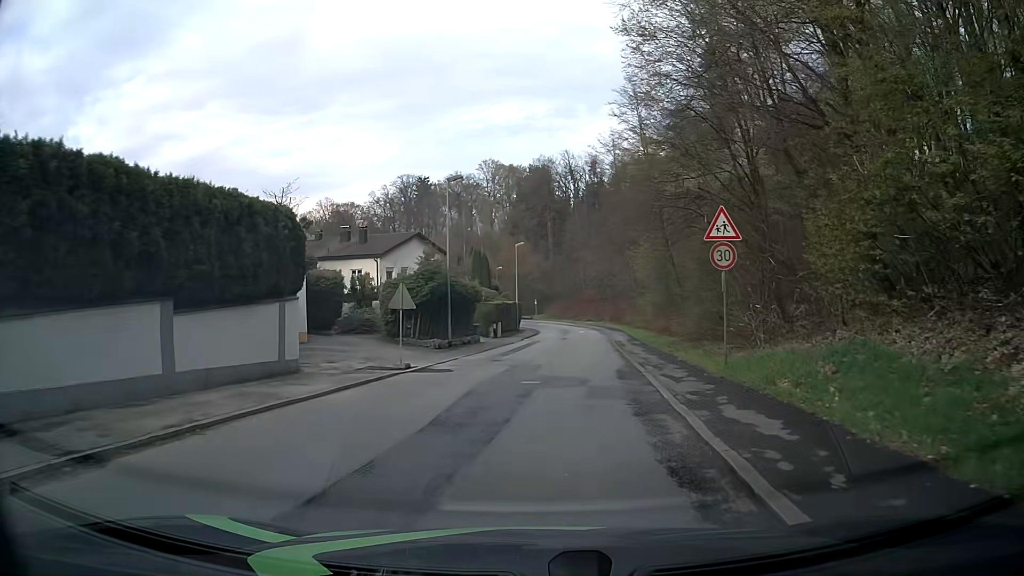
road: residential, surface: asphalt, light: Day
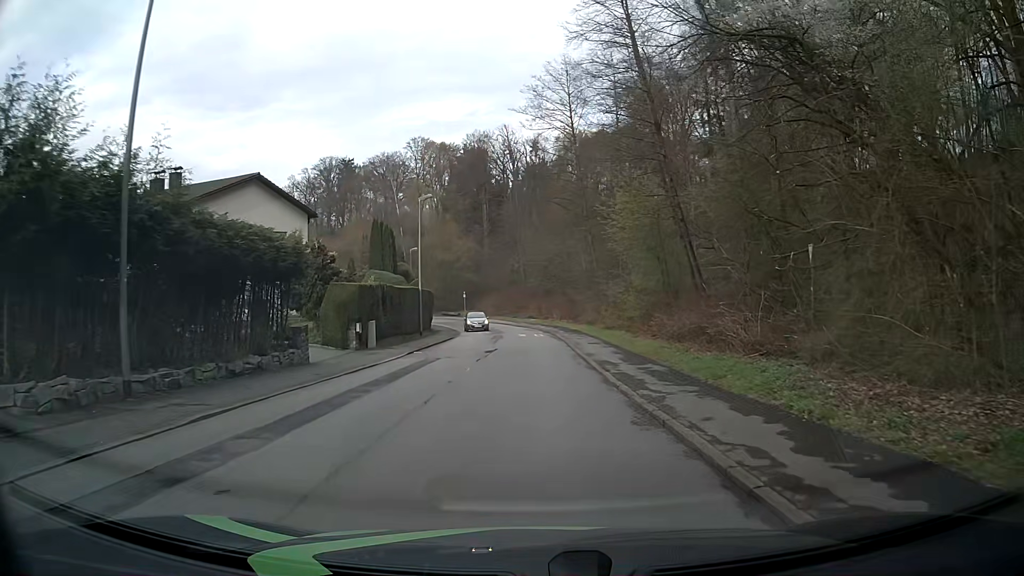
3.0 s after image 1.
(+1.2, +22.4) m; +5°
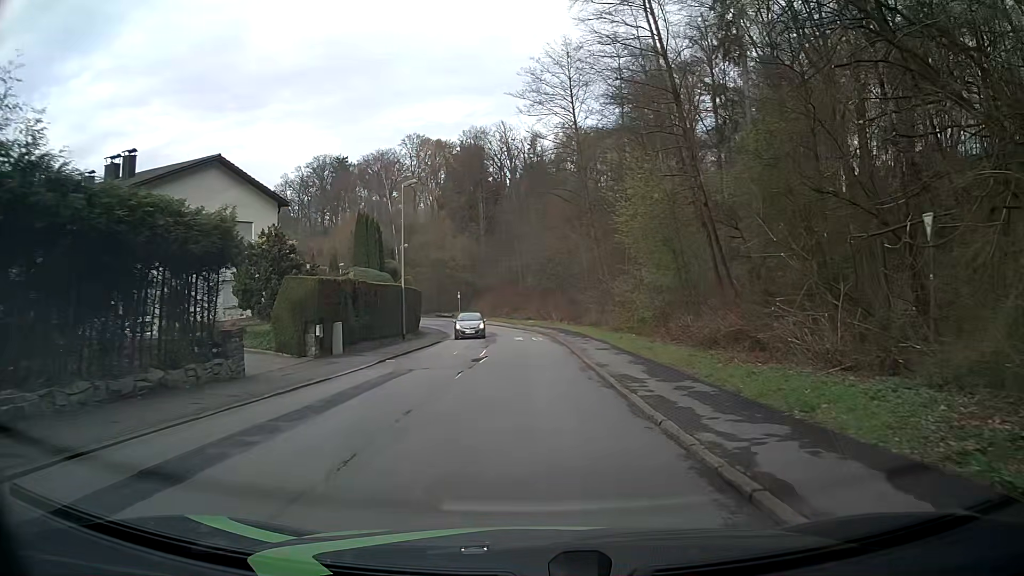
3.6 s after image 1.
(0.0, +4.5) m; 0°
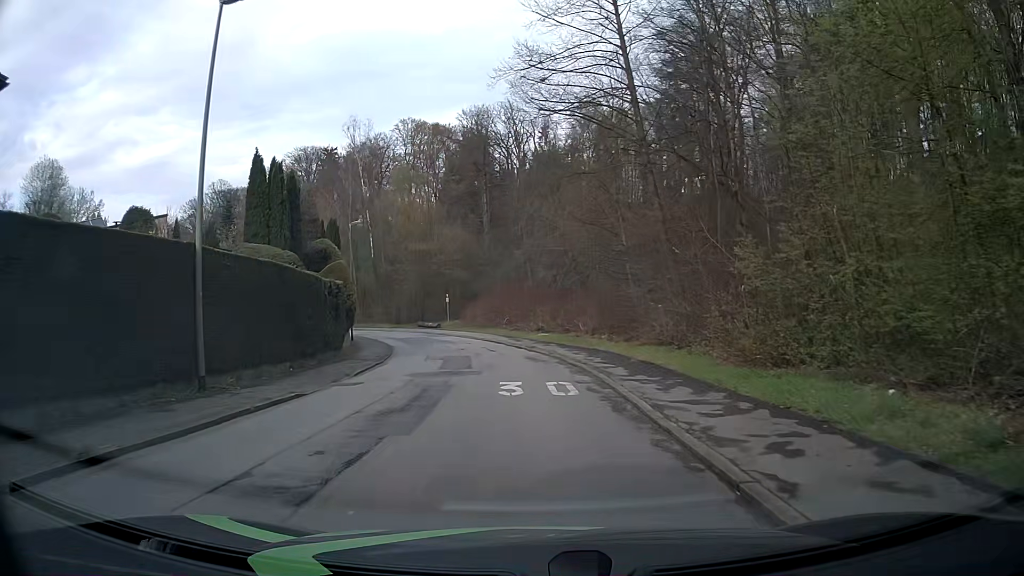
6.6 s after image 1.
(0.0, +22.5) m; 0°
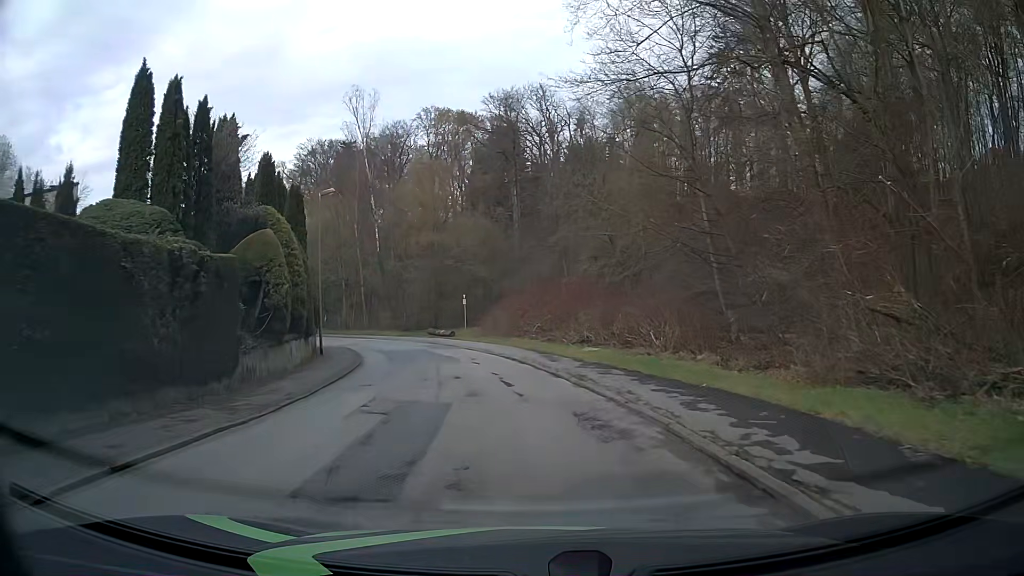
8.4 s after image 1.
(-0.5, +13.4) m; -4°
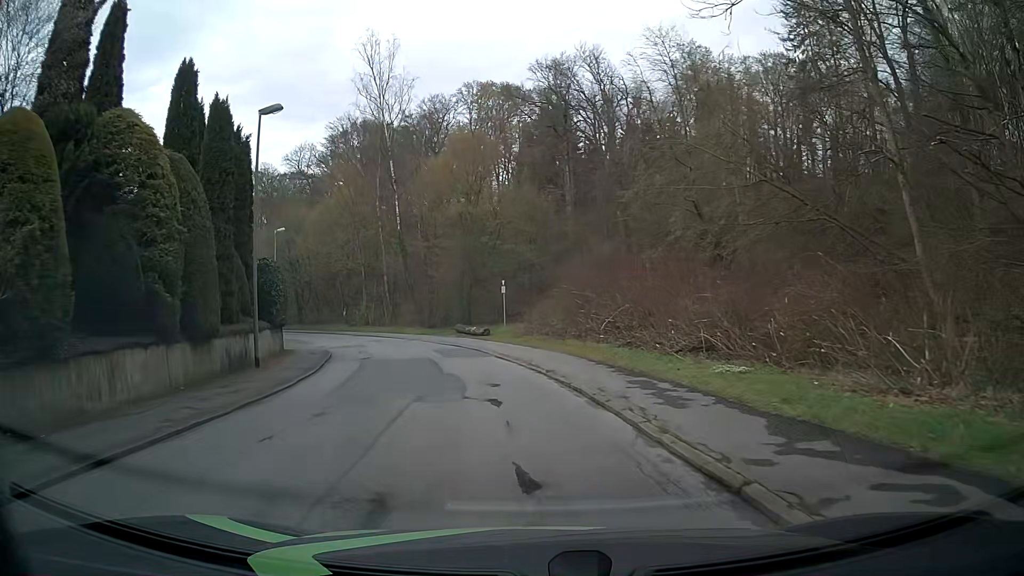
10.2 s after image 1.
(-0.4, +13.4) m; -4°
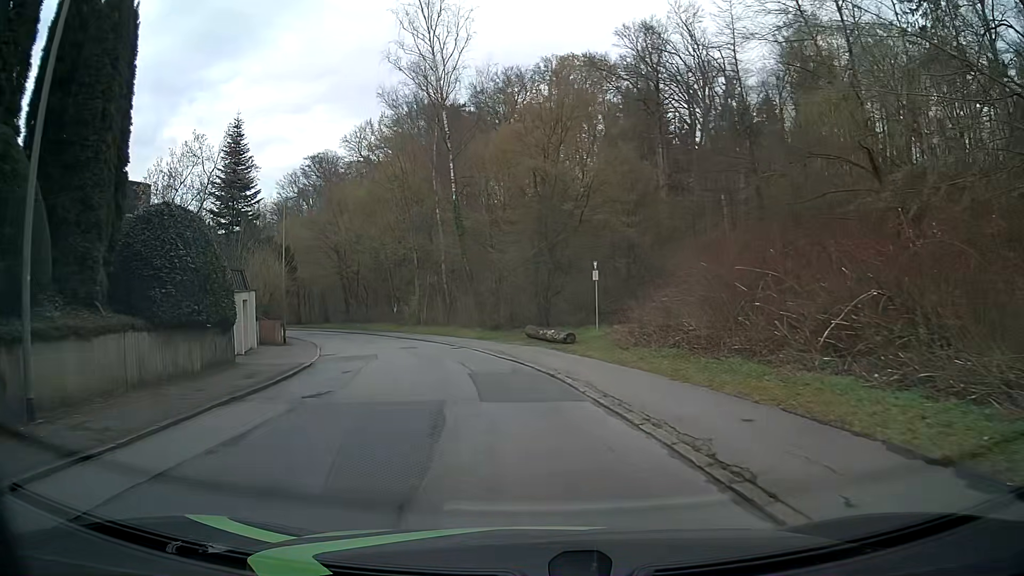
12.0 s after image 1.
(-0.8, +13.3) m; -7°
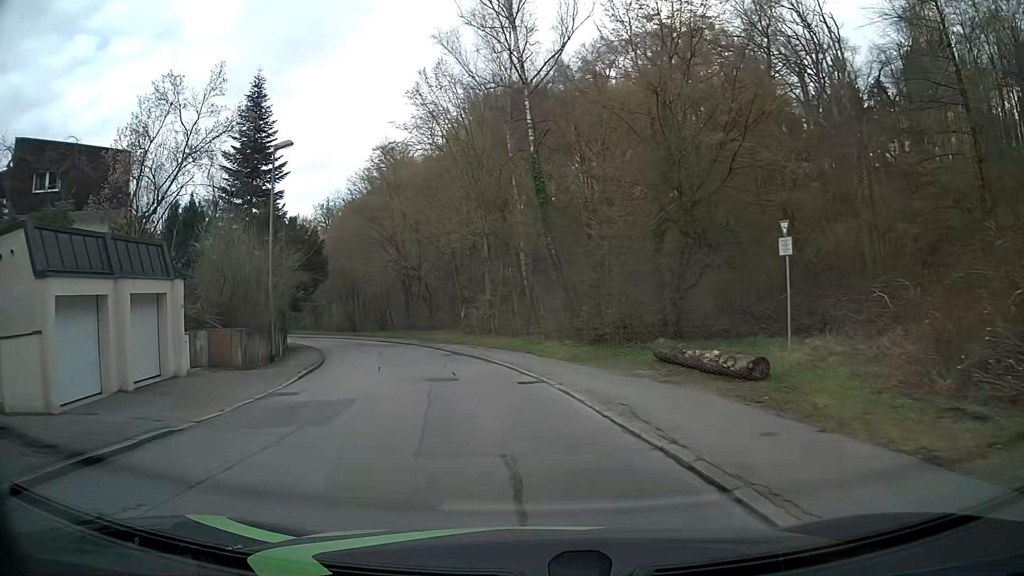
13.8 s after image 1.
(-0.9, +13.4) m; -7°
(-1, +10) (-2, +20) (-4, +30) (-8, +39) (-12, +48) (-17, +57) (-23, +65) (-29, +73) (-35, +81) (-40, +89) m
